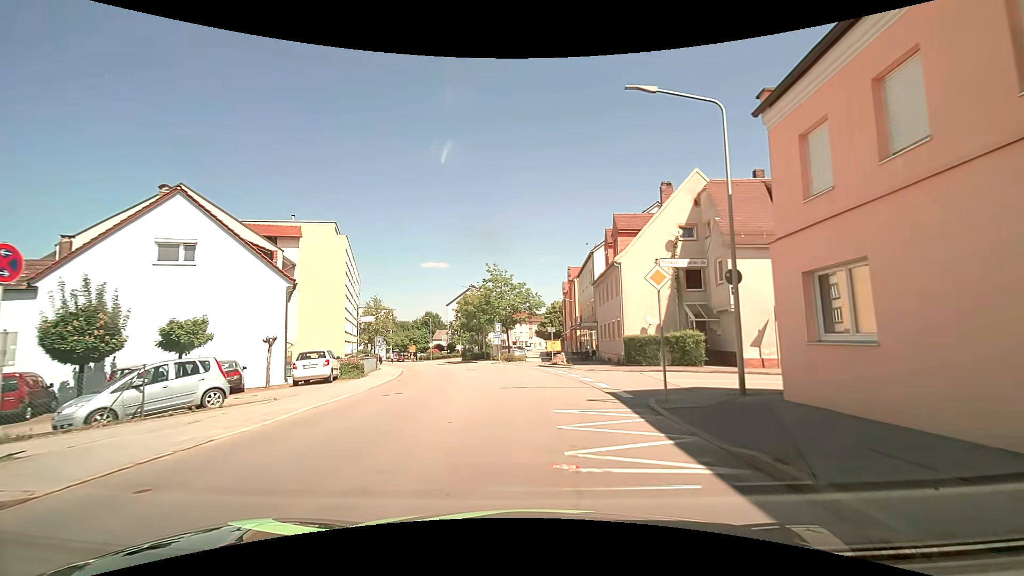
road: tertiary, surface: asphalt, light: Day
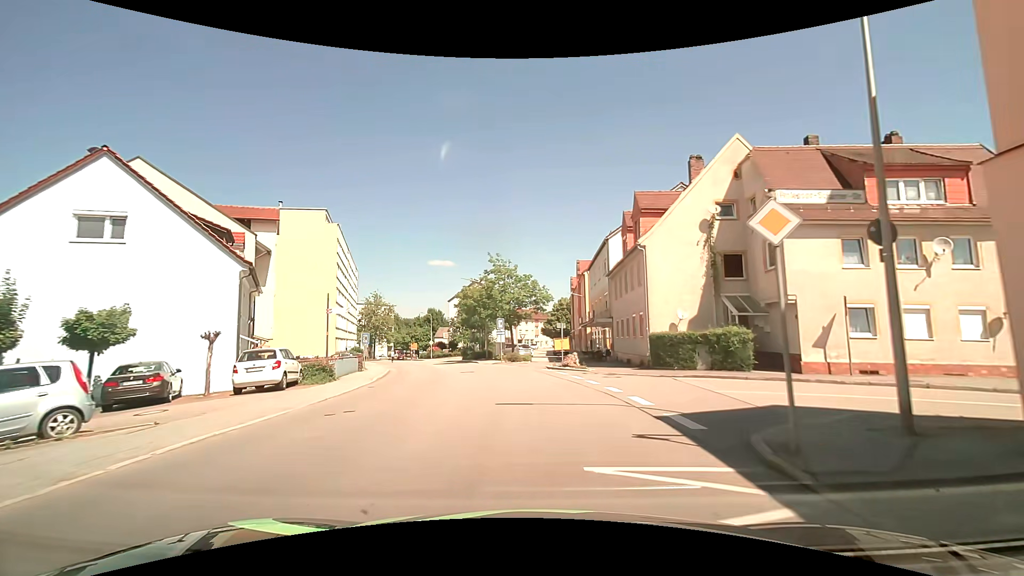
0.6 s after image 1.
(-0.1, +4.9) m; -2°
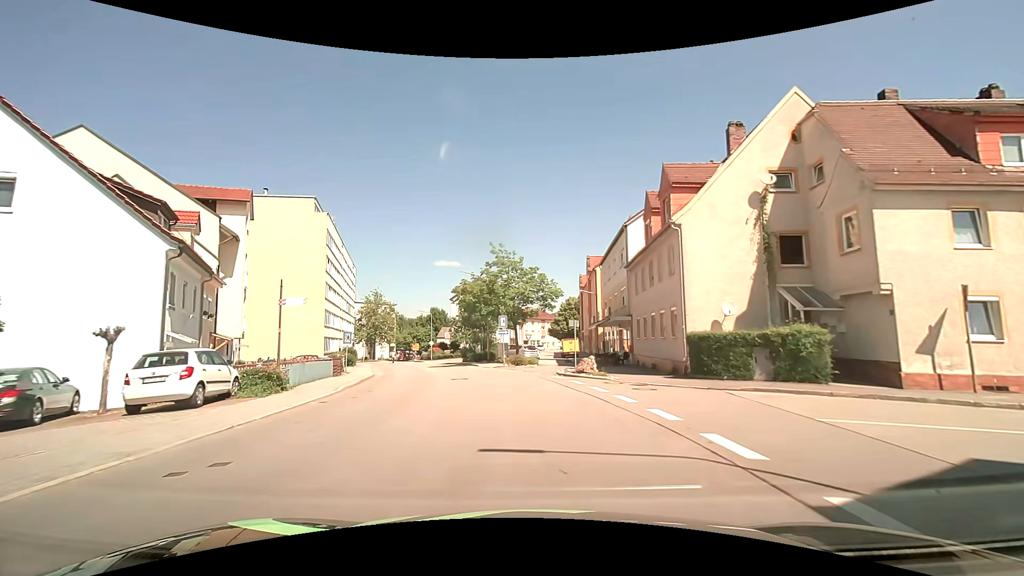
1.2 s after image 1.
(0.0, +4.9) m; 0°
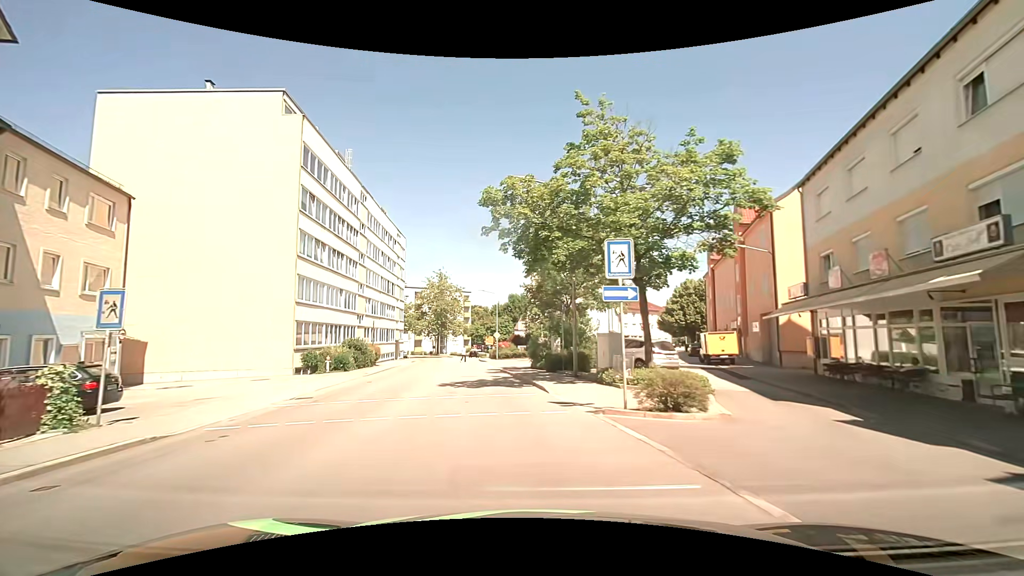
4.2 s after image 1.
(-1.8, +23.4) m; -11°
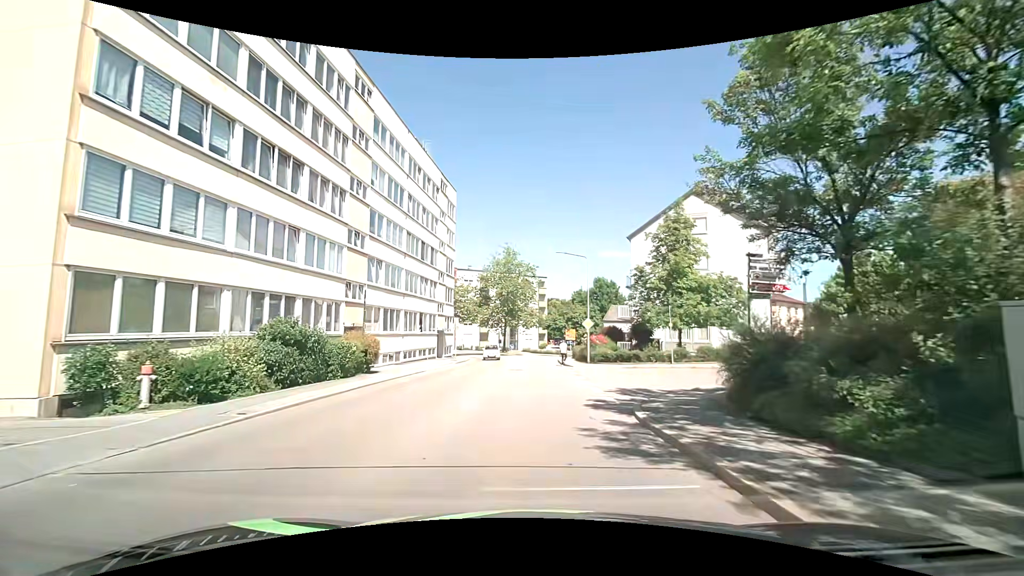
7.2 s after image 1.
(-2.2, +20.4) m; -9°
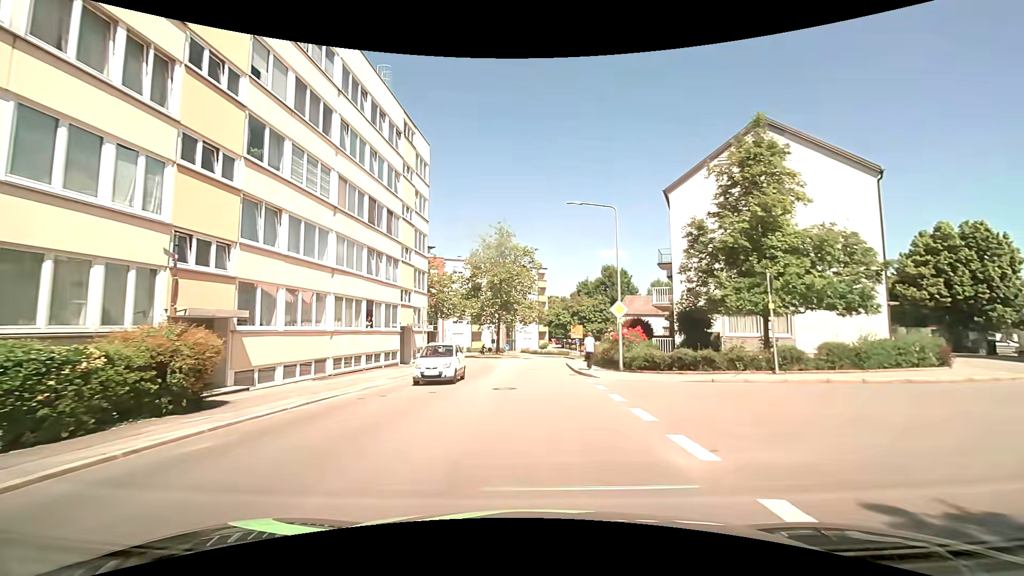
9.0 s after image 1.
(0.0, +12.1) m; +1°
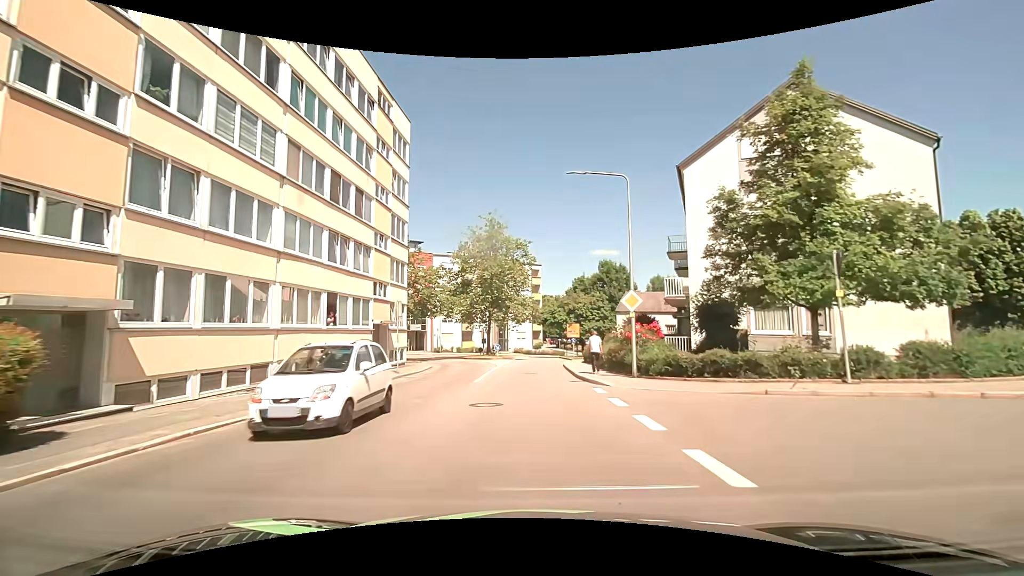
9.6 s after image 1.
(0.0, +4.1) m; +1°
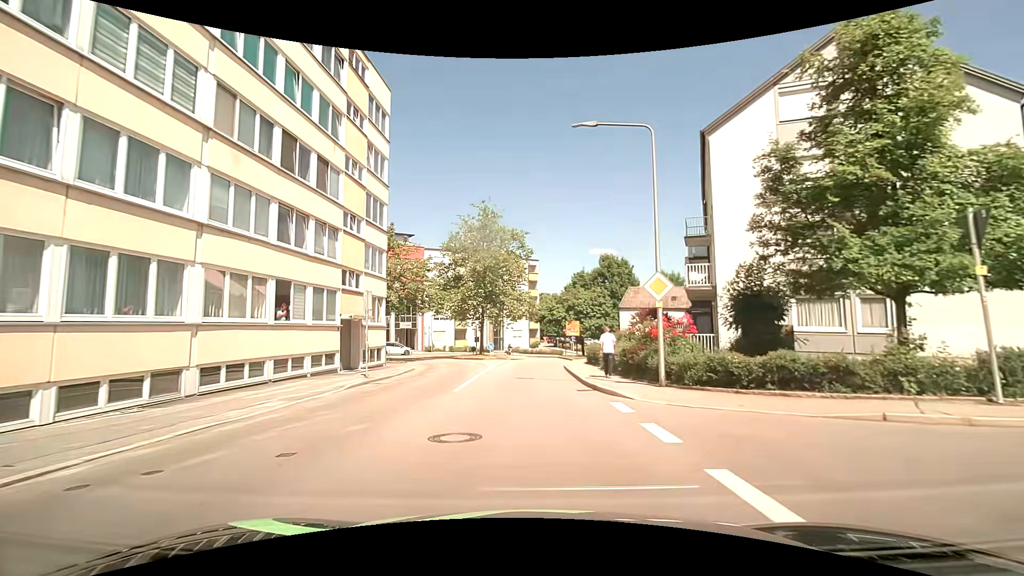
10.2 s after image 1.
(0.0, +4.1) m; 0°
